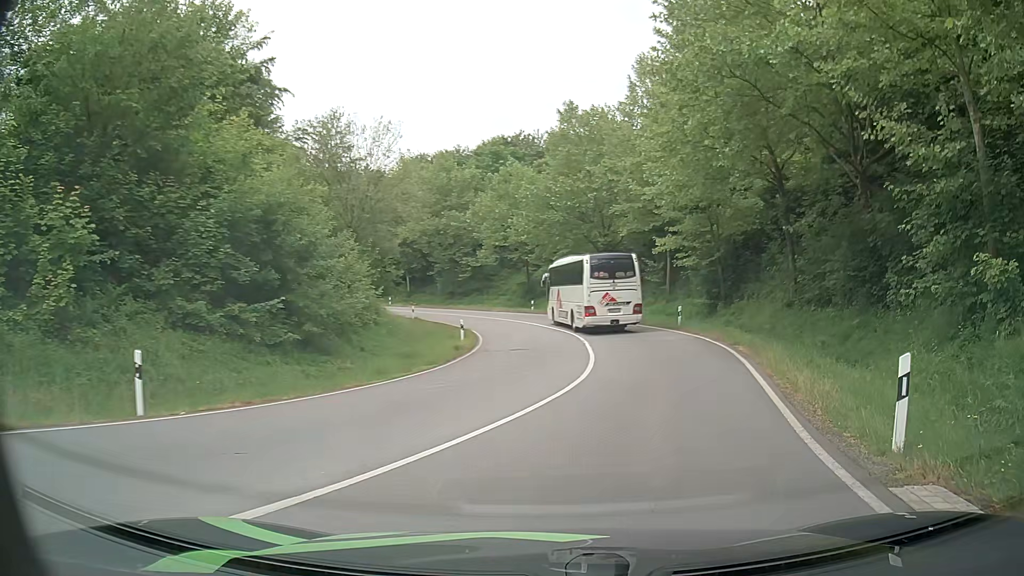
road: primary_link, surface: asphalt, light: Day
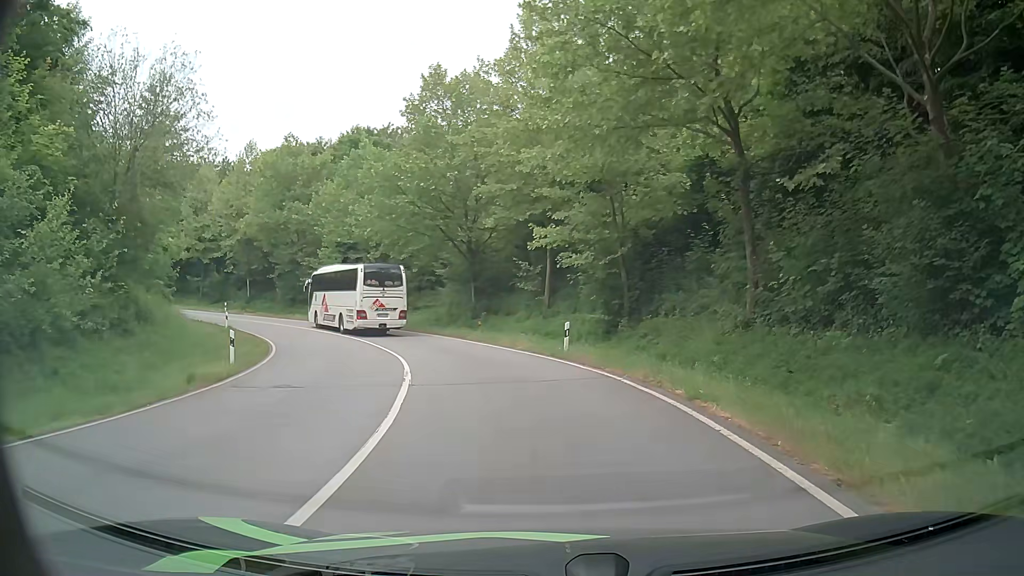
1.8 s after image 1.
(+1.8, +11.2) m; +14°
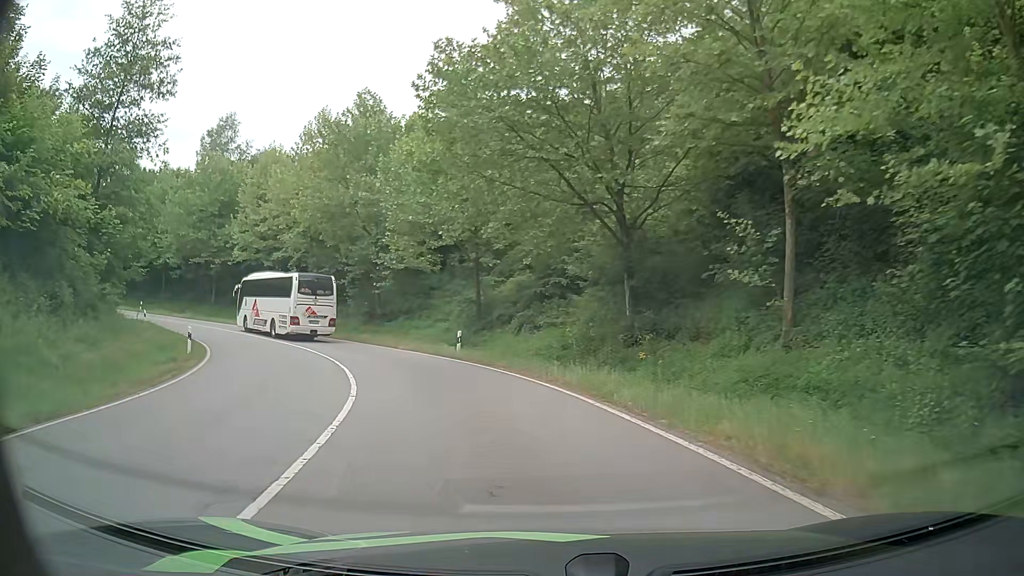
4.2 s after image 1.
(-2.3, +18.9) m; -13°
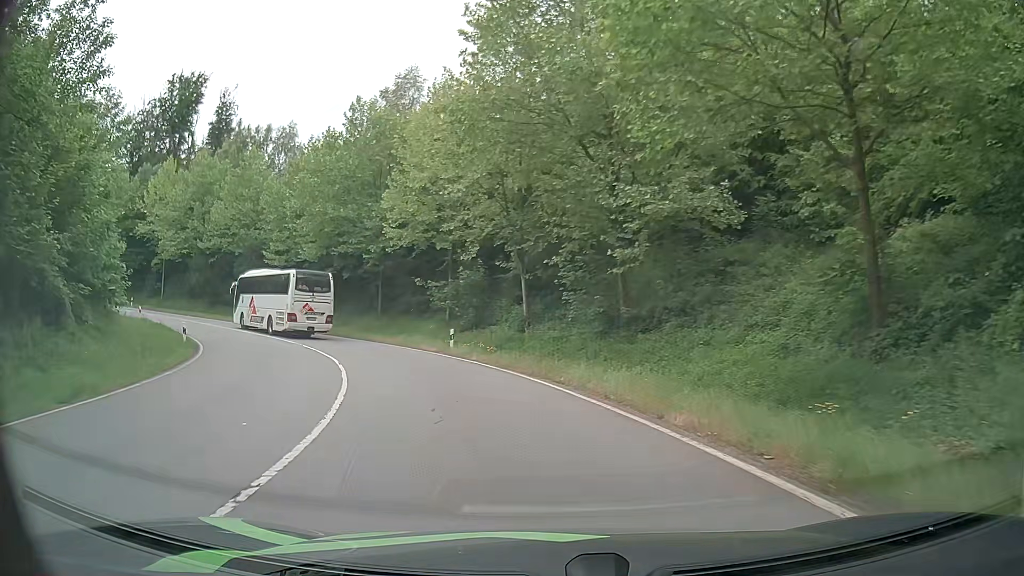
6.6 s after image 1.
(-4.6, +22.0) m; -23°
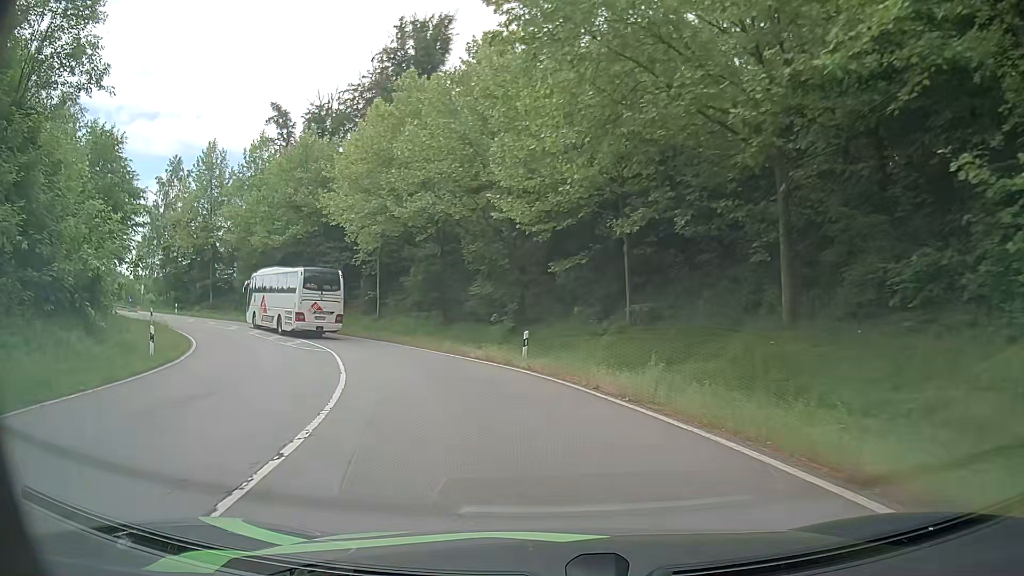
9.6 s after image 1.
(-7.8, +29.0) m; -30°
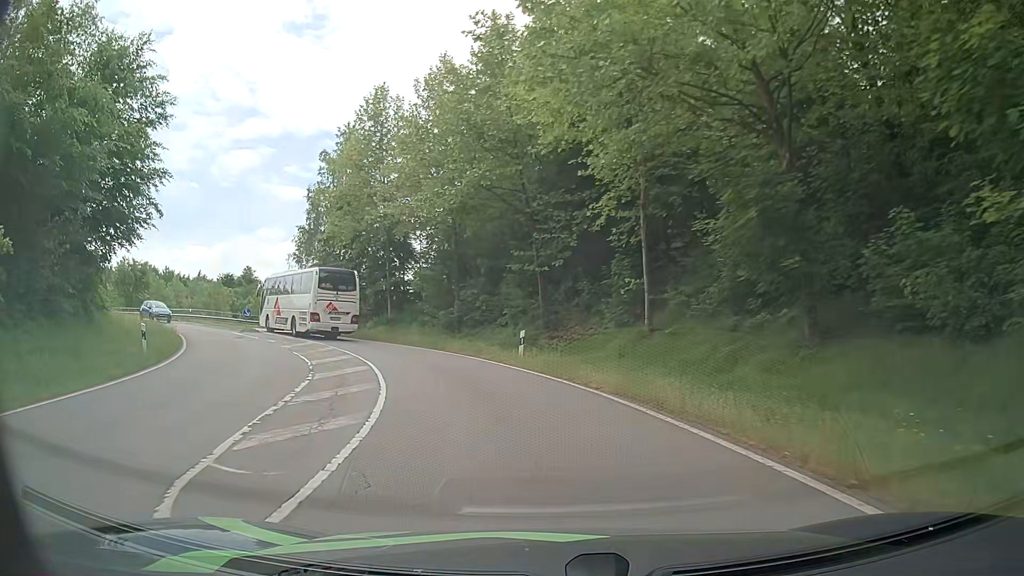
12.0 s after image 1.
(-4.7, +23.1) m; -23°
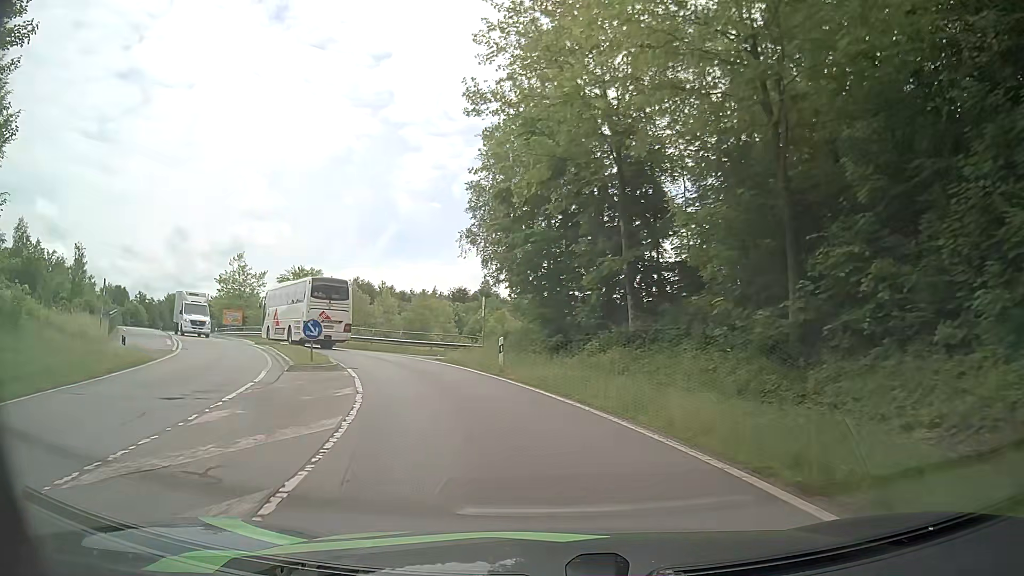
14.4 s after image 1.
(-4.3, +22.5) m; -22°
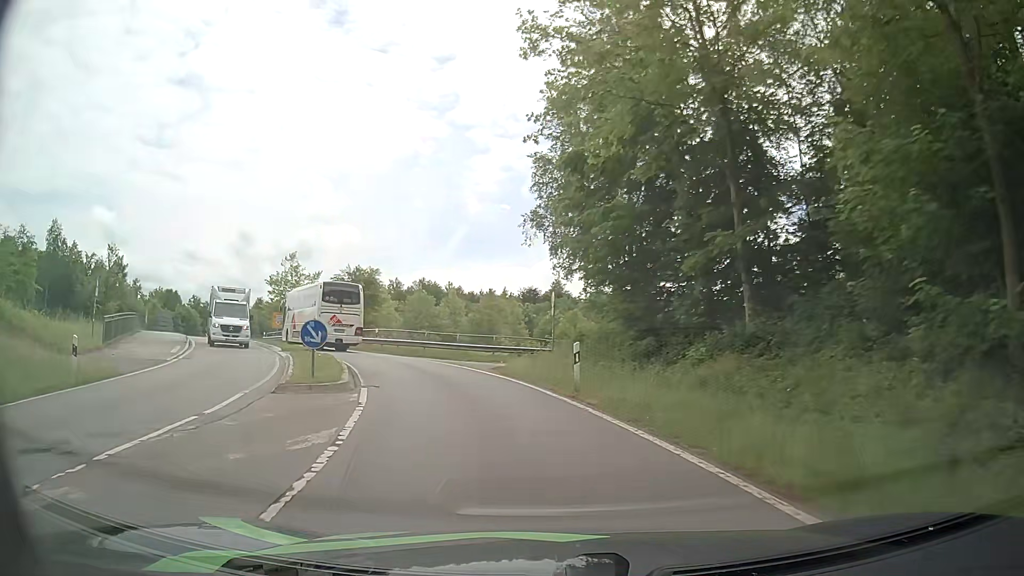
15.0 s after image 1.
(-0.3, +5.6) m; -6°
